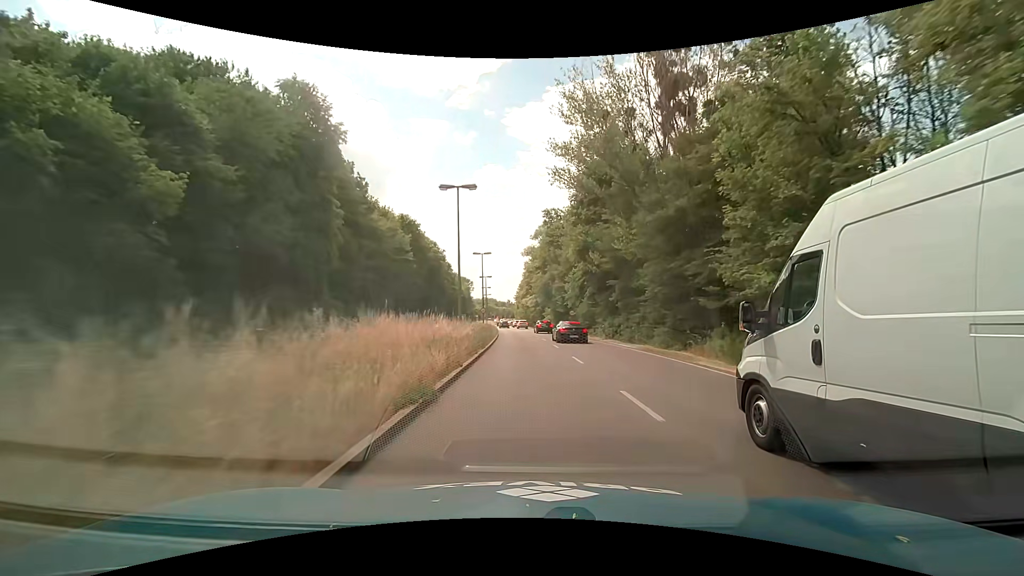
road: primary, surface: asphalt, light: Day
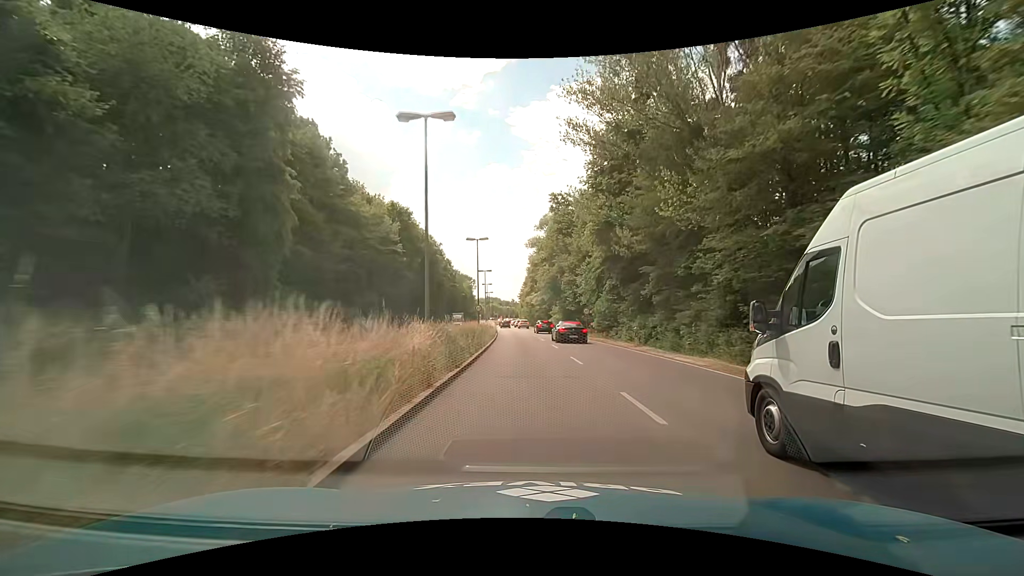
(-0.1, +9.1) m; -1°
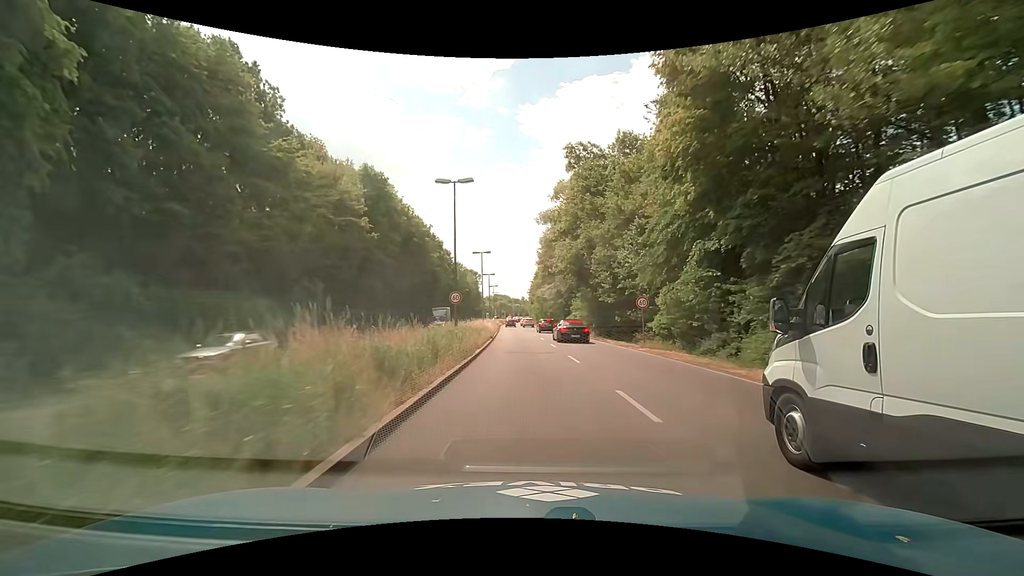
(-0.2, +17.9) m; -1°
(0, +10) (0, +20) (-1, +30) (-1, +40) (-2, +50) (-2, +60) (-3, +70) (-3, +80) (-4, +90) (-5, +100) m
